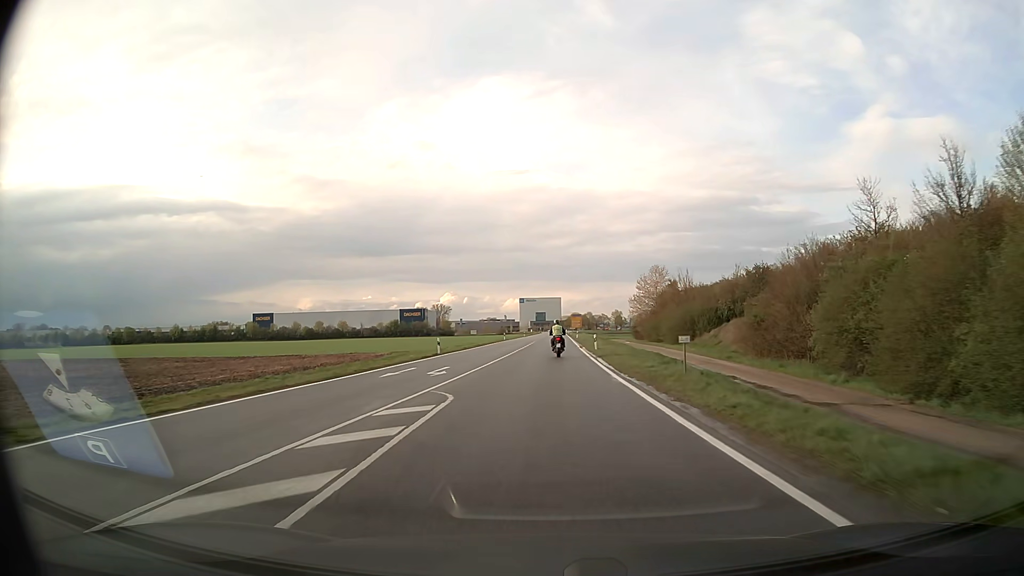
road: secondary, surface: asphalt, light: Day
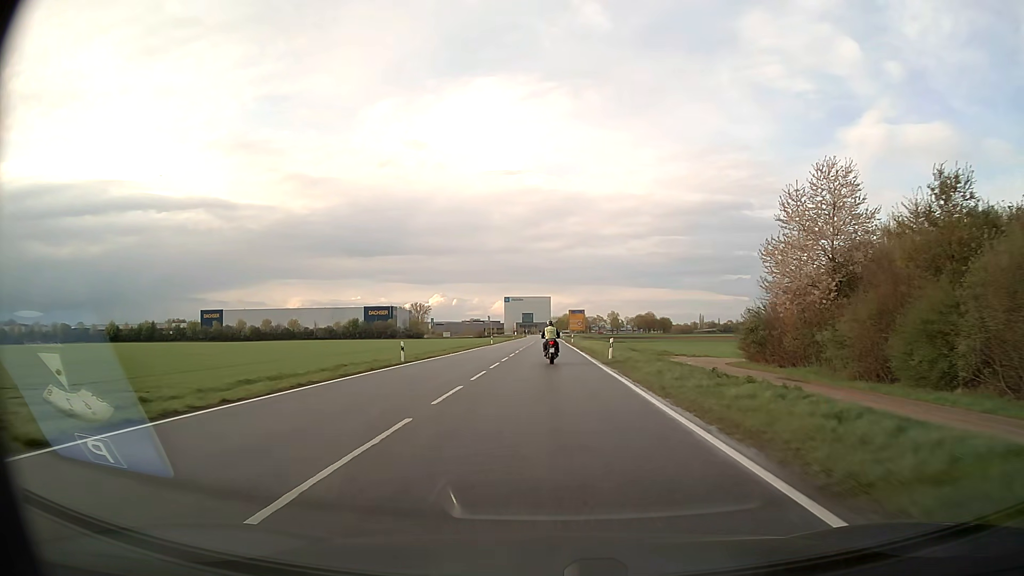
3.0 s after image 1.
(+0.2, +59.5) m; +1°
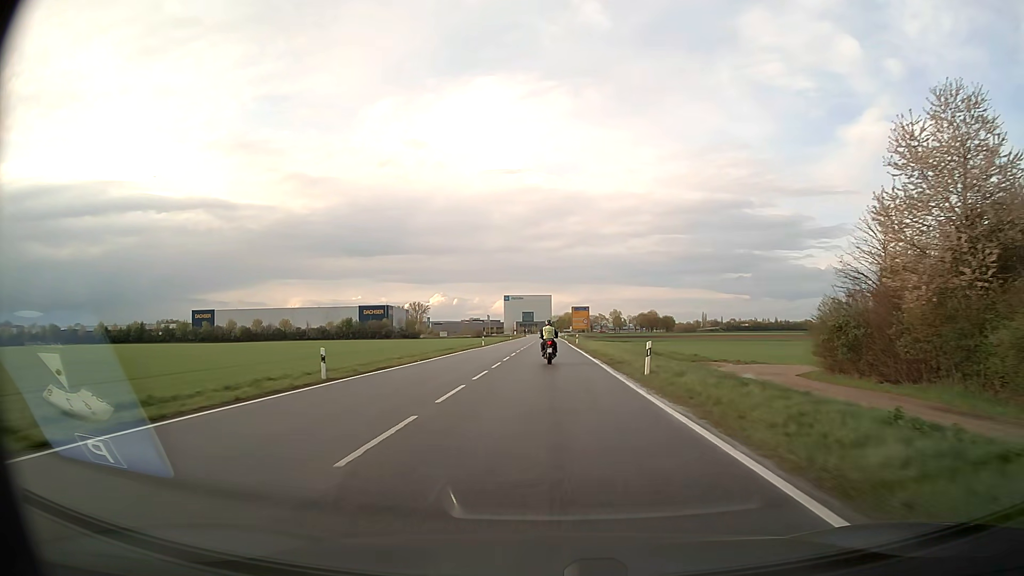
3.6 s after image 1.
(0.0, +11.6) m; 0°
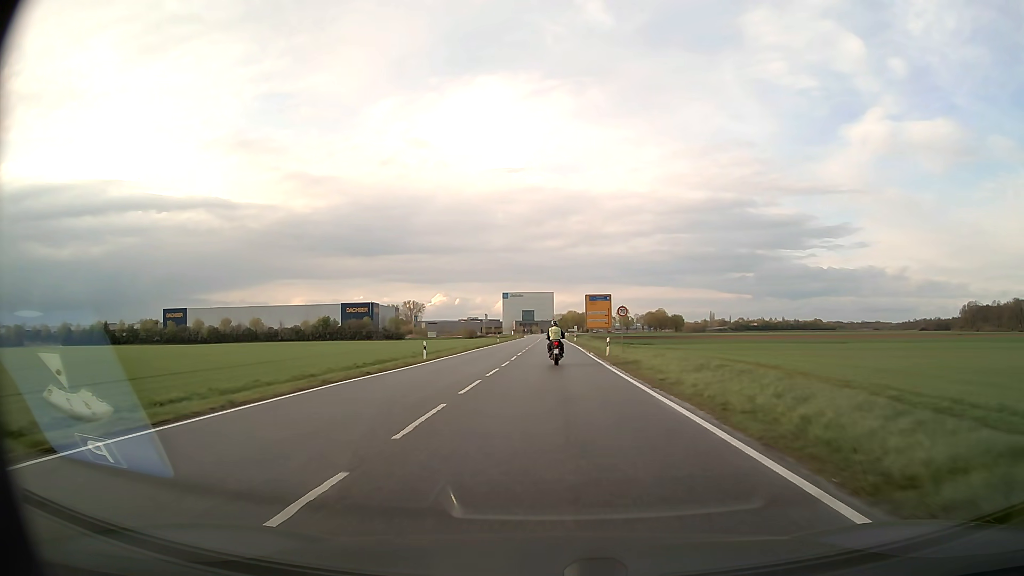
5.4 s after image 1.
(-0.1, +34.3) m; 0°
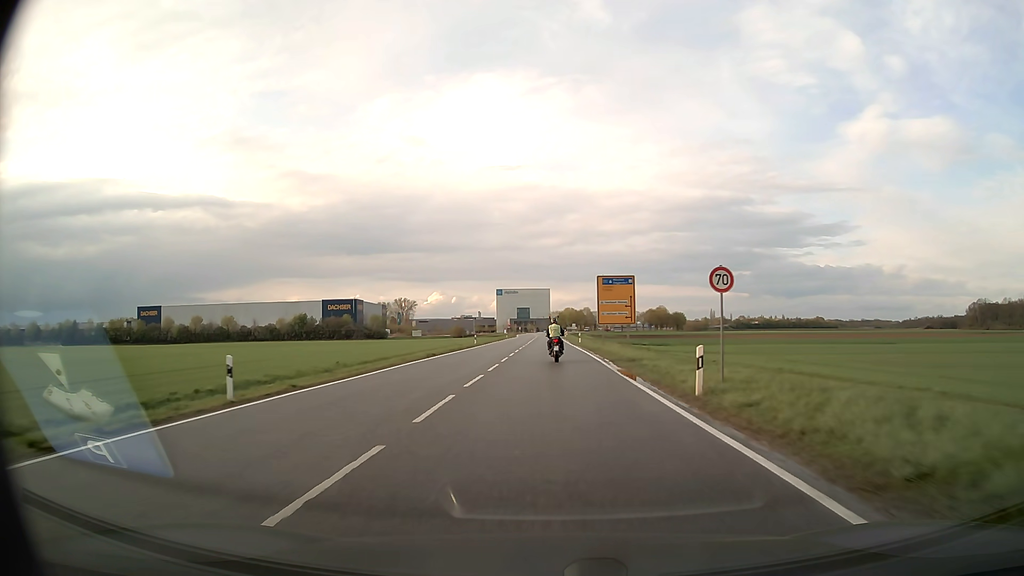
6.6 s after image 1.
(+0.1, +22.6) m; 0°
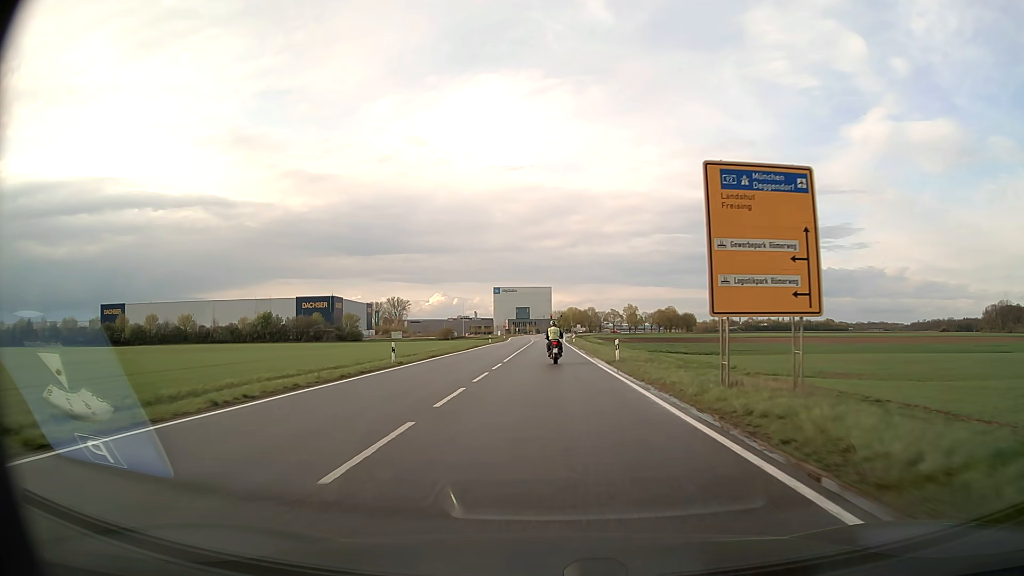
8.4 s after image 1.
(0.0, +34.1) m; 0°
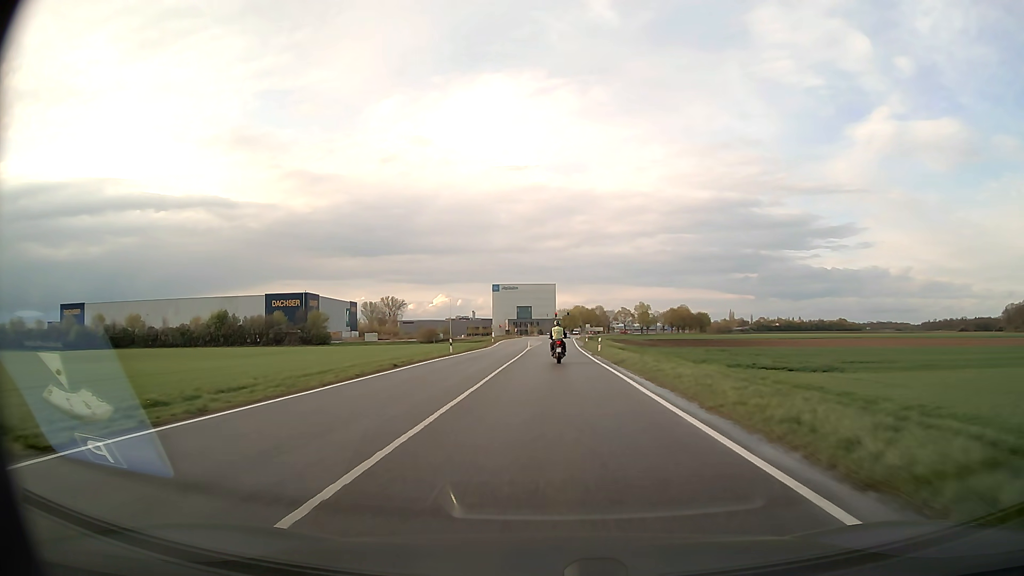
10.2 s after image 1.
(-0.1, +34.4) m; 0°
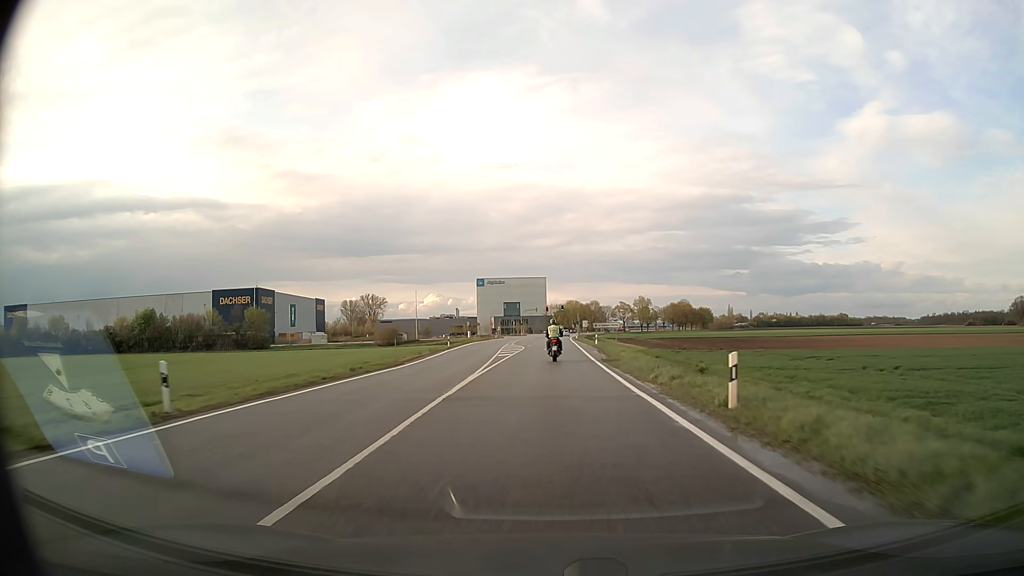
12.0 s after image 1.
(+0.2, +33.9) m; +1°
(0, +10) (0, +20) (0, +30) (0, +40) (0, +50) (0, +60) (+1, +70) (+1, +80) (+1, +90) (+1, +100) m
